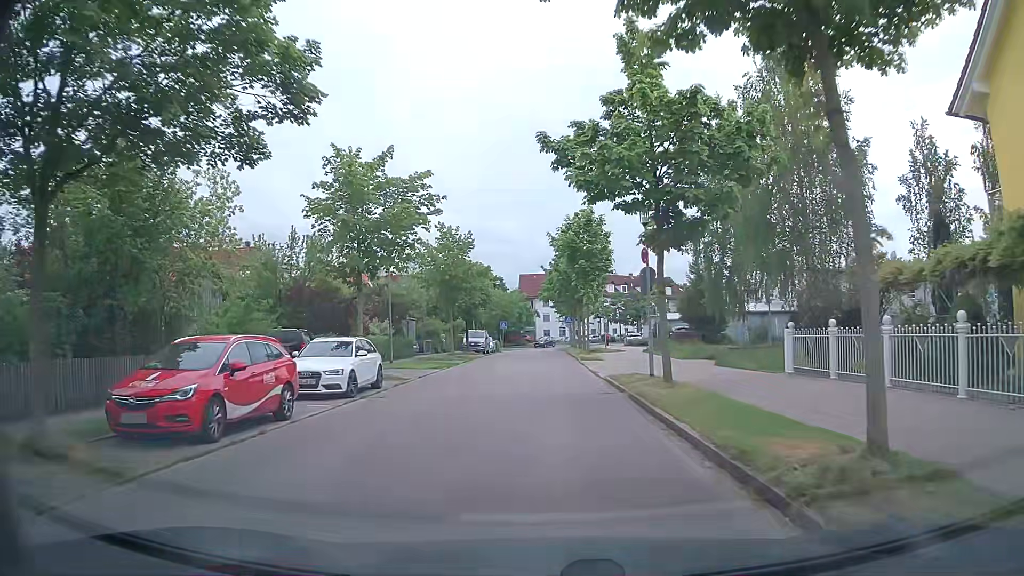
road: residential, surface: asphalt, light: Day
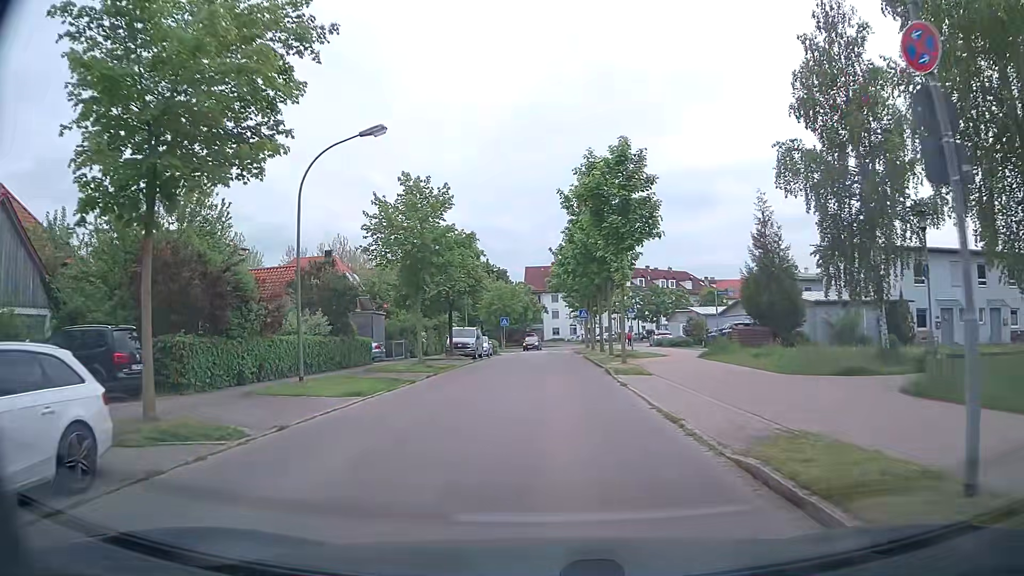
(-0.1, +13.2) m; 0°
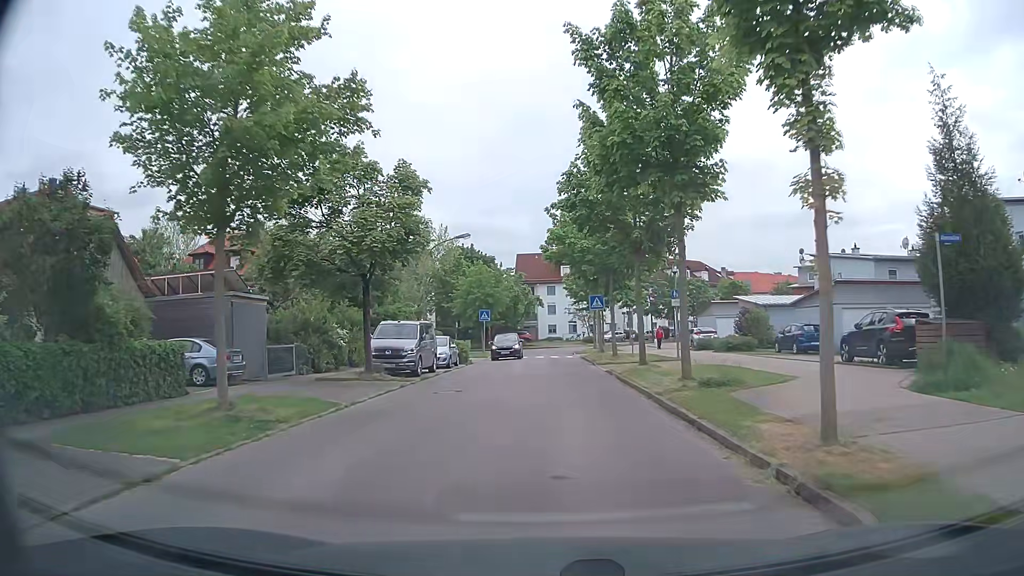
(-0.1, +17.9) m; 0°
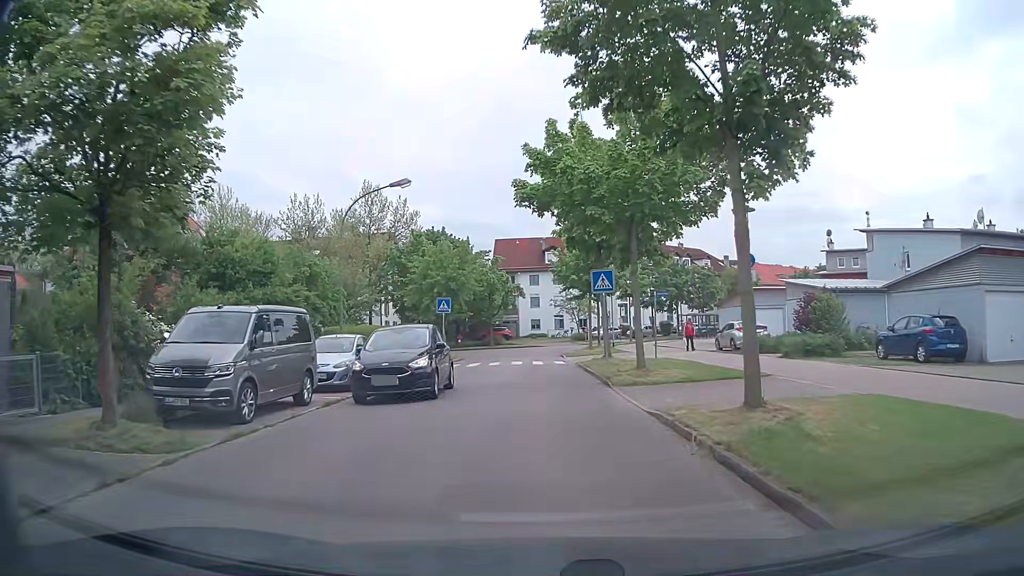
(+0.3, +13.0) m; +2°
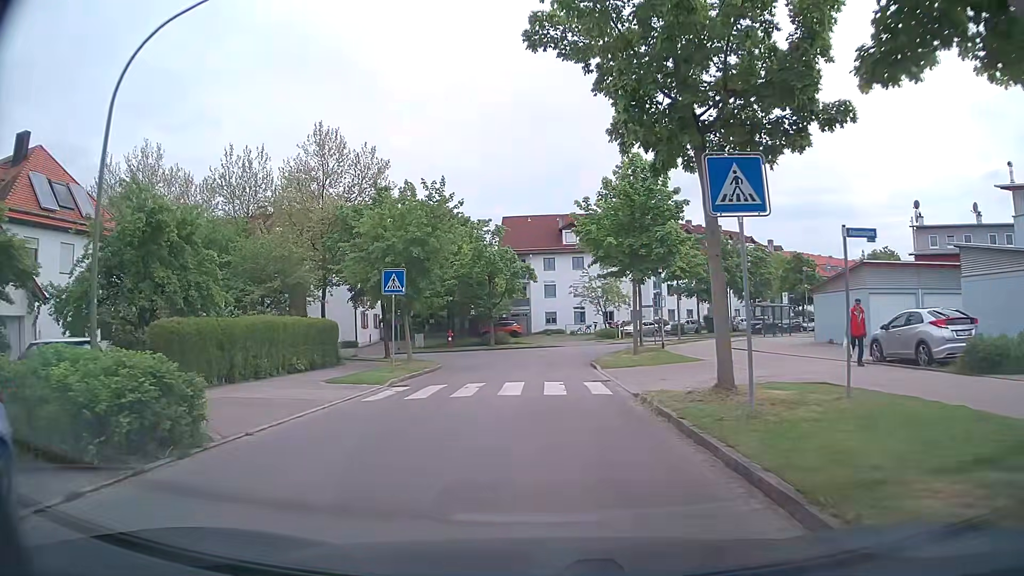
(-0.2, +15.6) m; -2°
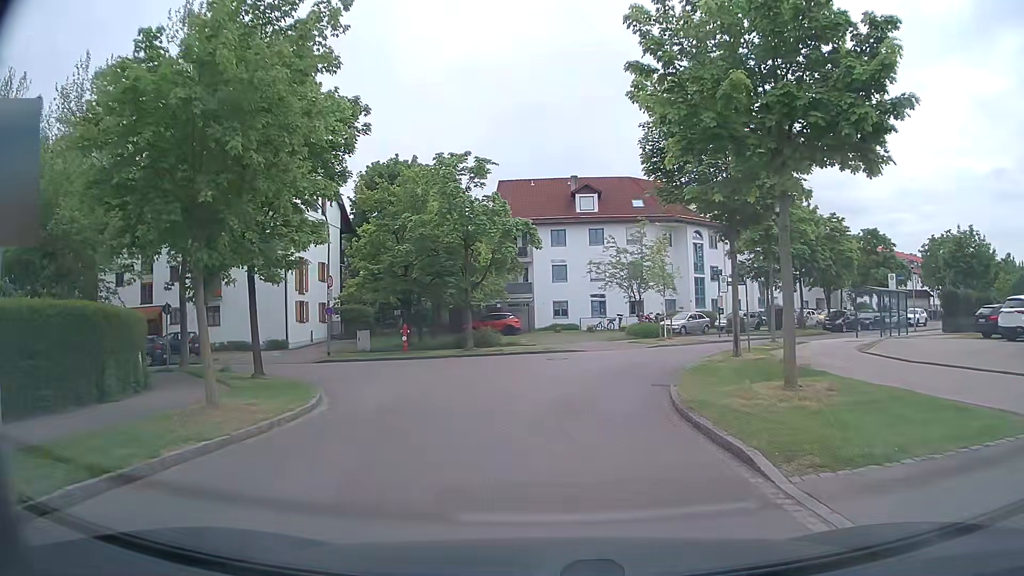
(0.0, +17.4) m; 0°
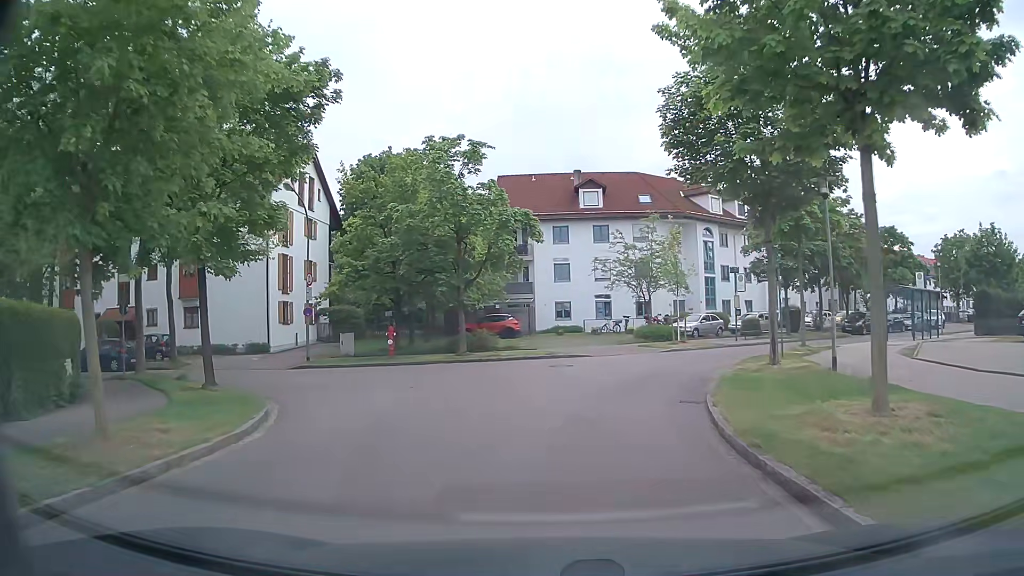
(0.0, +3.1) m; 0°
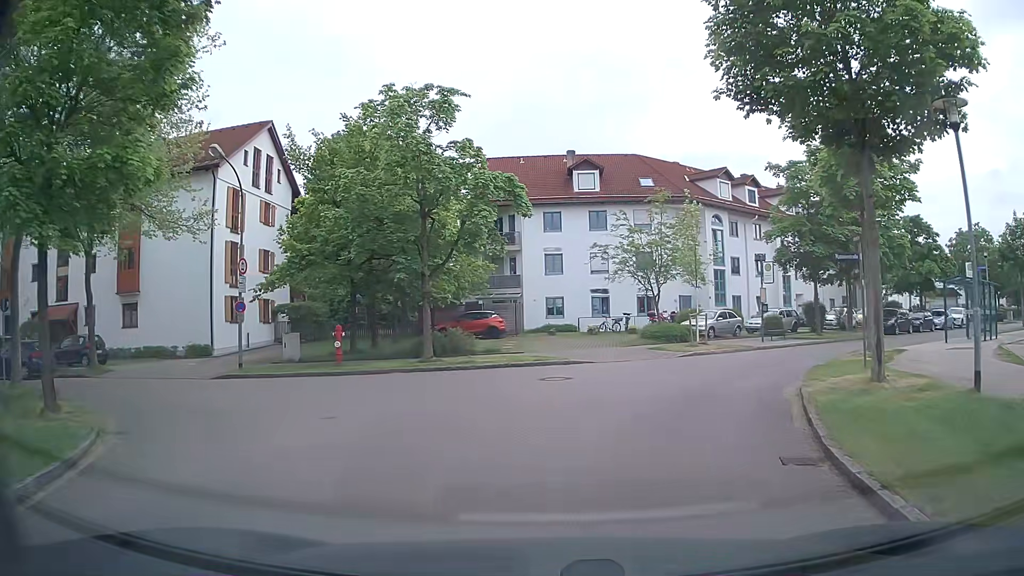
(0.0, +5.9) m; 0°
(+1, +10) (+5, +19) (+13, +25) (+21, +31) (+29, +37) (+36, +44) (+44, +50) (+52, +56) (+60, +62) (+68, +69) m
